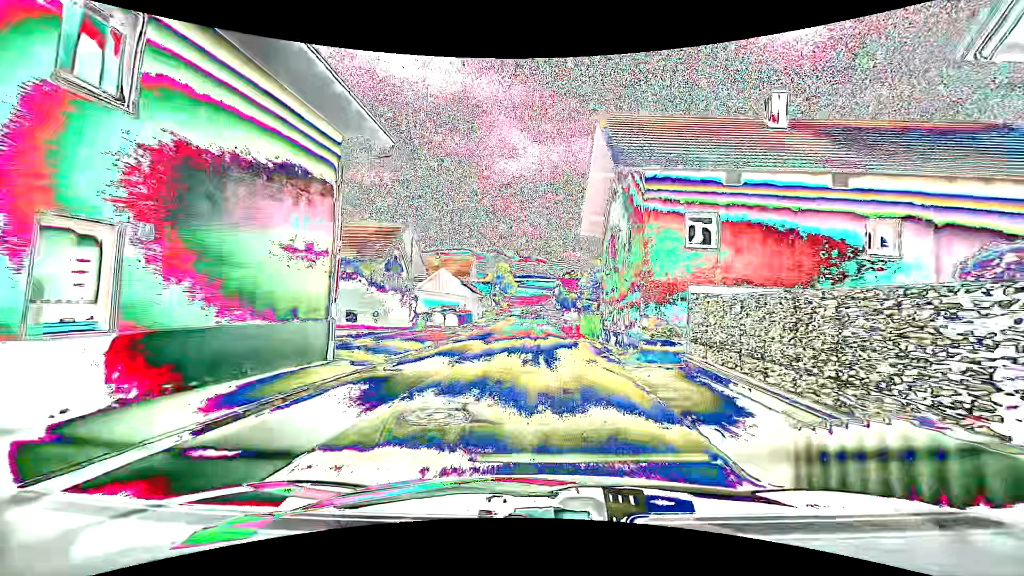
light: Day
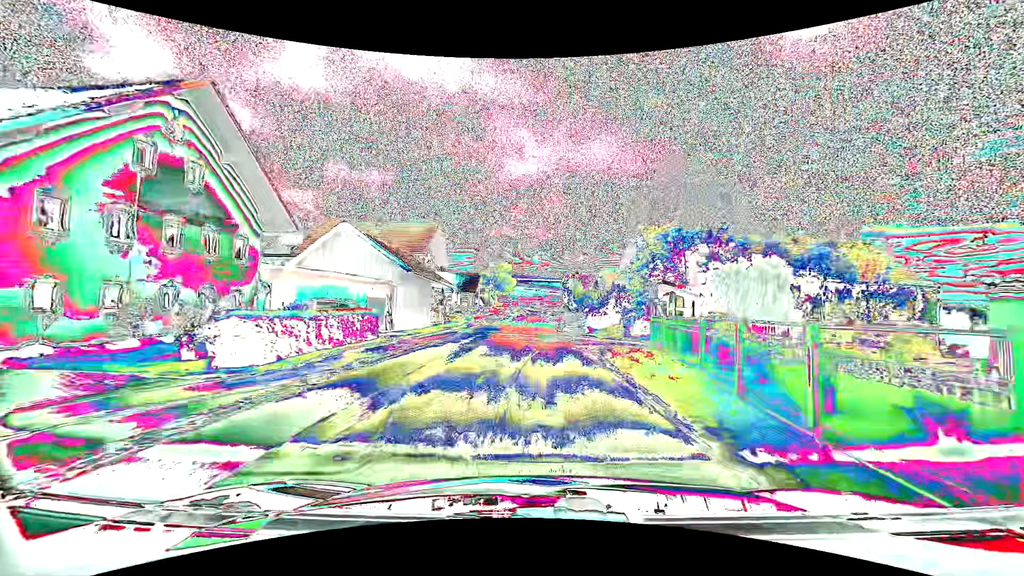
(0.0, +29.4) m; 0°
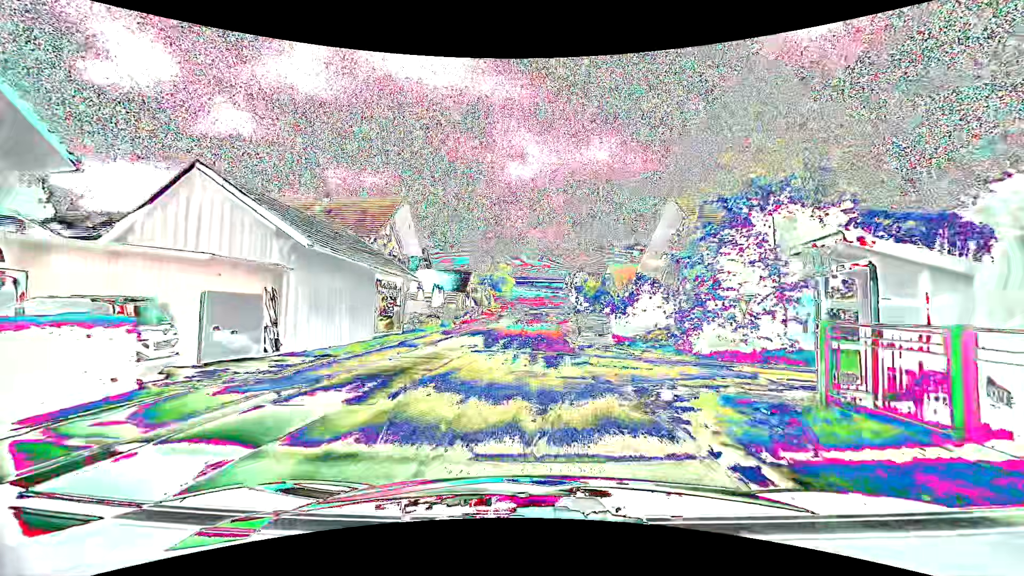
(+0.1, +11.8) m; 0°
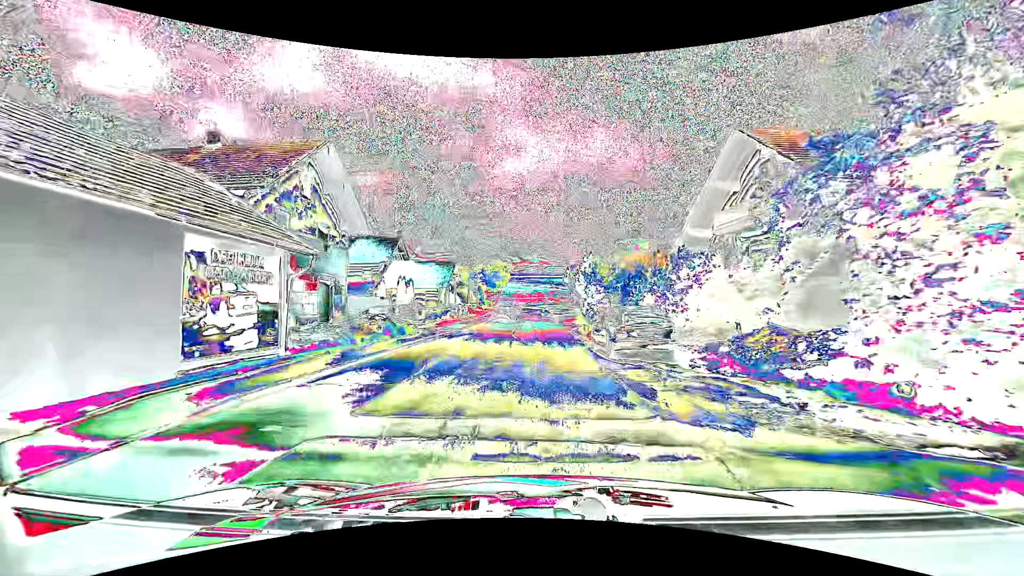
(+0.1, +11.8) m; +1°
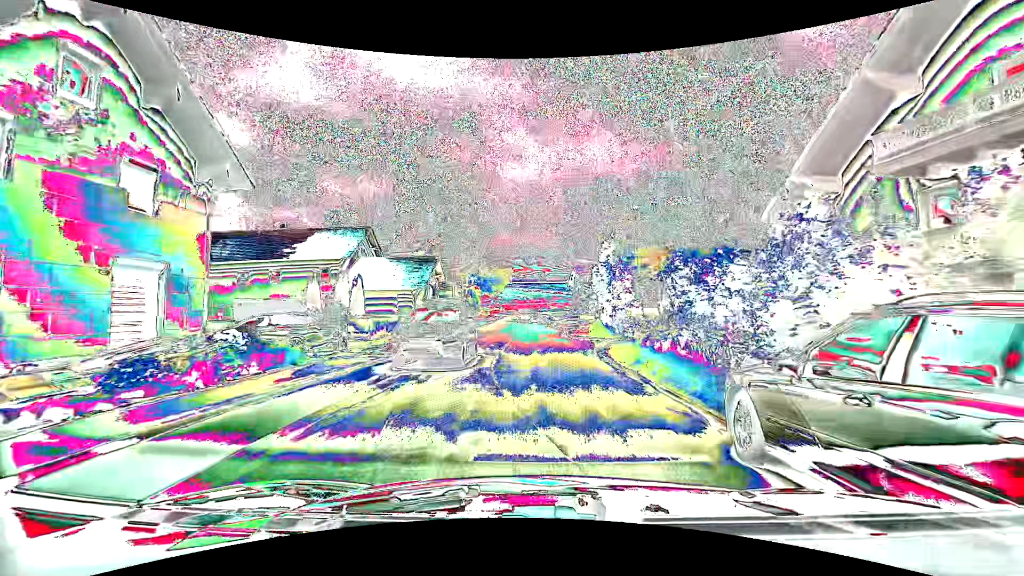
(-0.1, +11.8) m; -1°
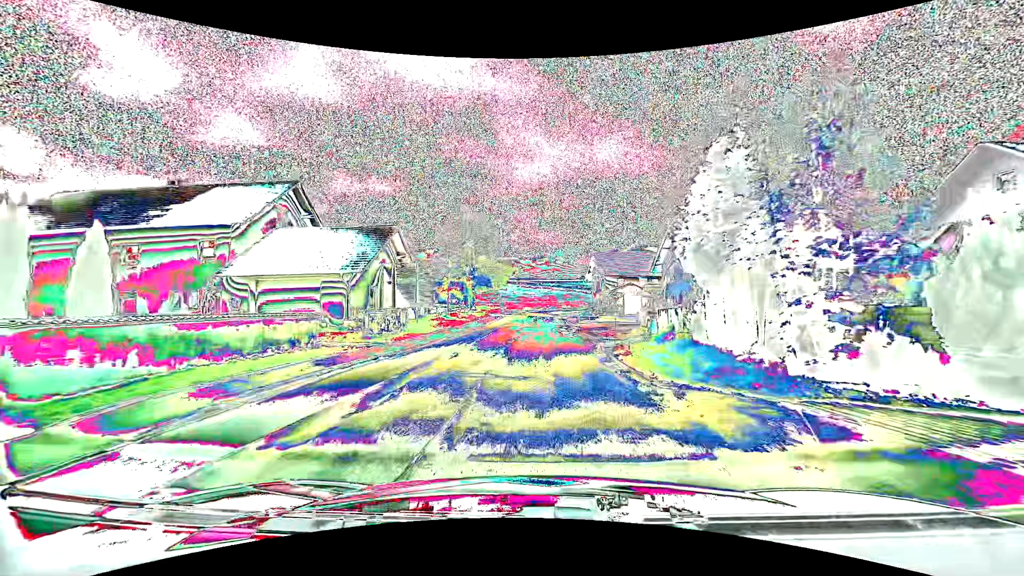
(-0.1, +17.2) m; -1°
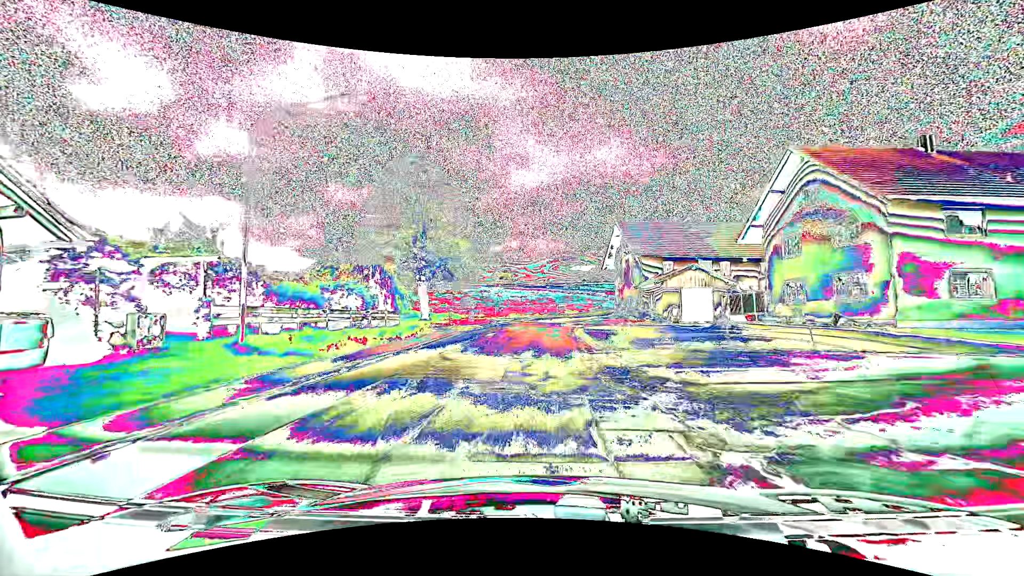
(+0.3, +28.8) m; +1°
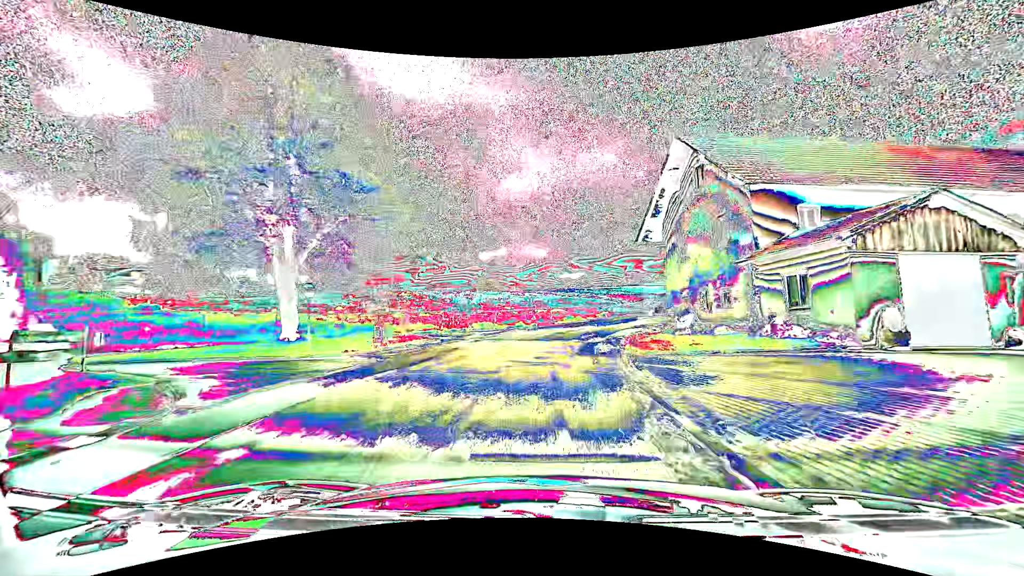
(+0.1, +23.7) m; +1°
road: tertiary
(0, +10) (+1, +20) (+3, +30) (+7, +39) (+11, +48) (+17, +56) (+22, +65) (+28, +72) (+35, +80) (+41, +88) m
